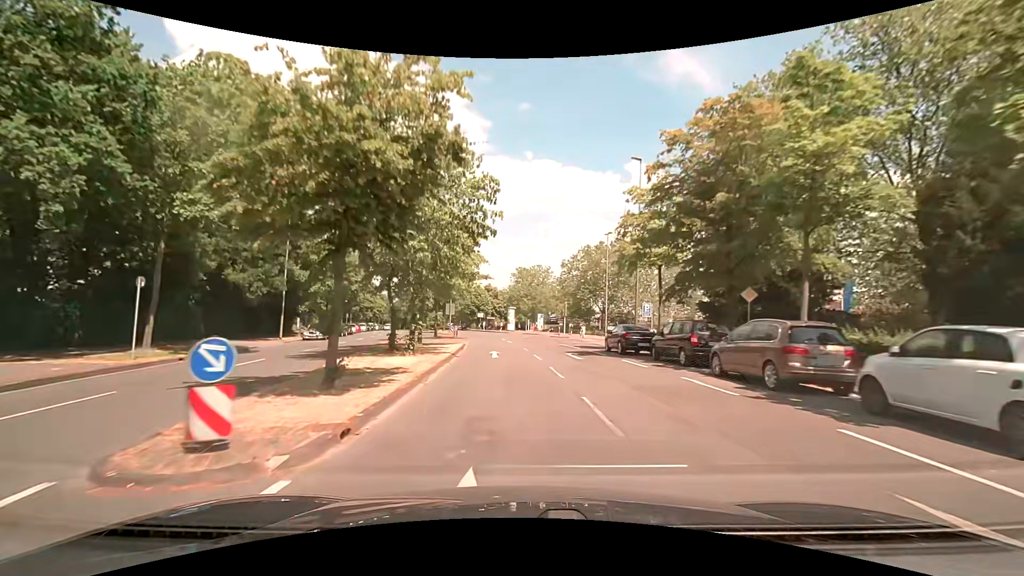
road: tertiary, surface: asphalt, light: Day
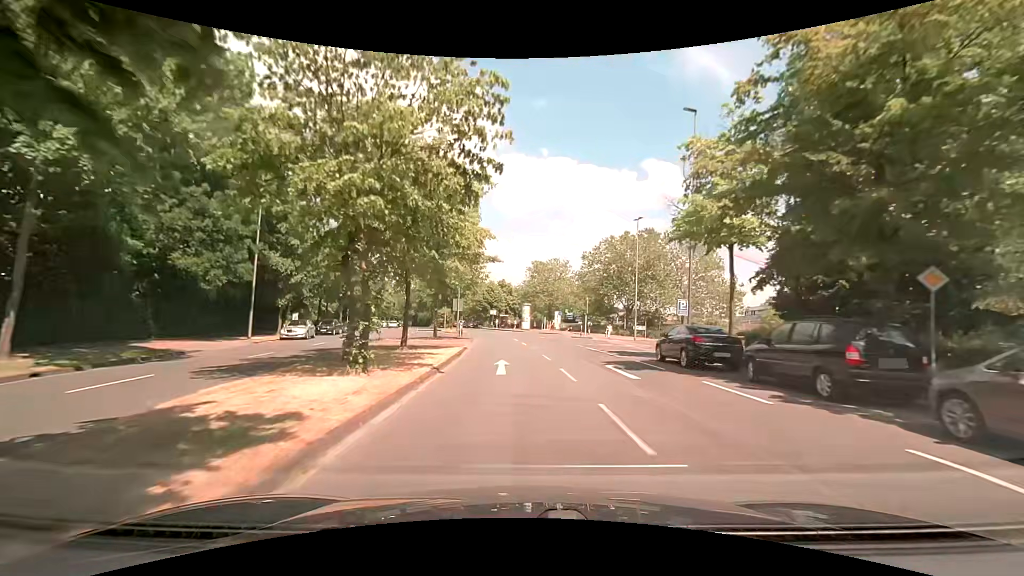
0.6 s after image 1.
(-0.2, +7.1) m; -2°
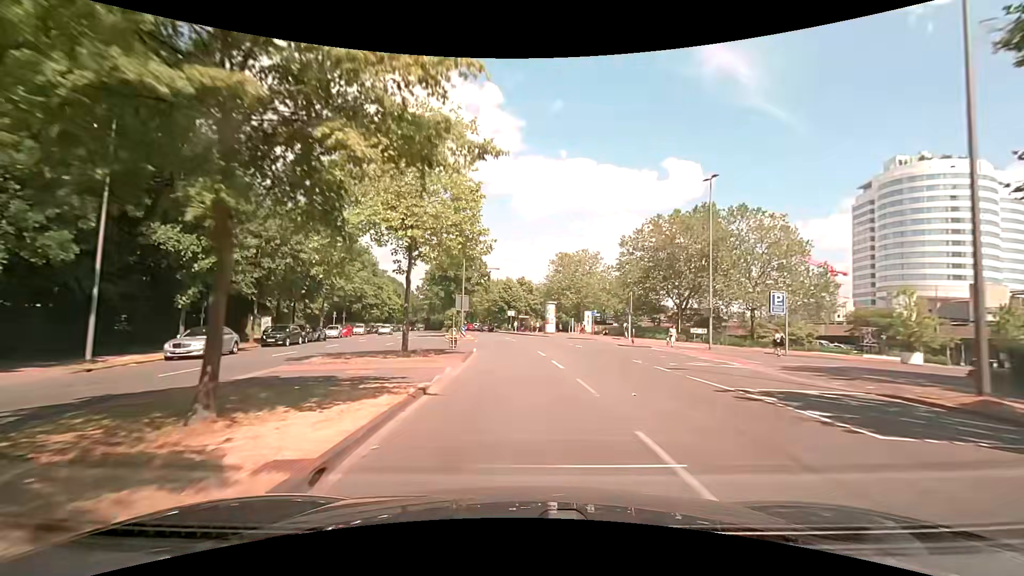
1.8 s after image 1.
(-0.3, +14.2) m; -2°
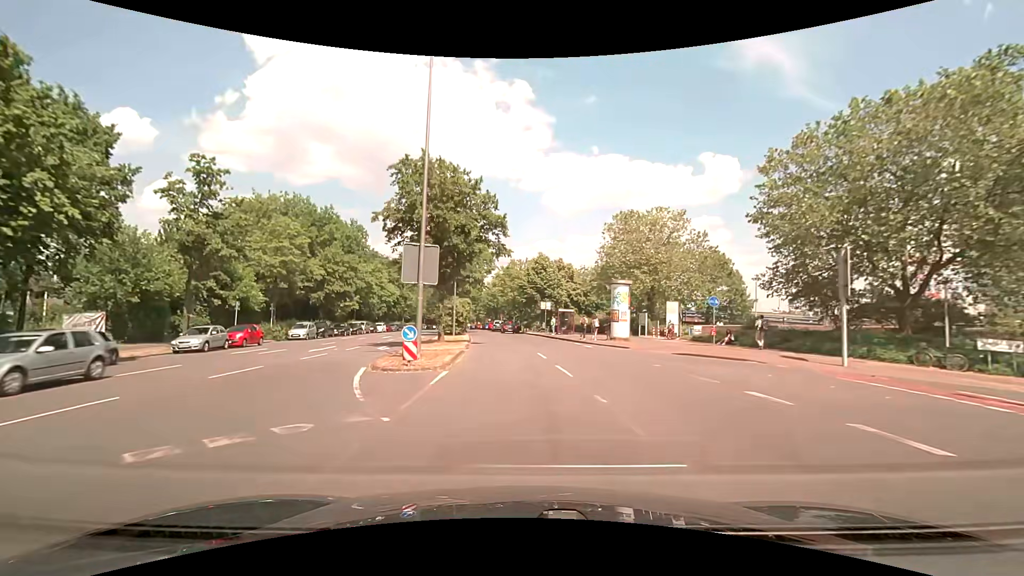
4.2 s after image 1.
(-0.8, +28.3) m; -4°
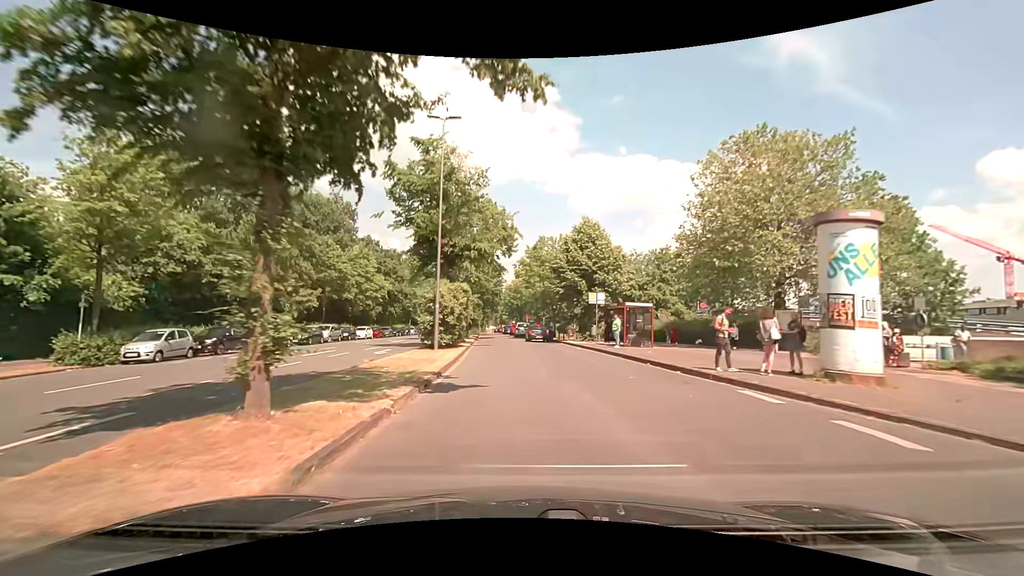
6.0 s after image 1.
(-0.6, +21.2) m; -3°
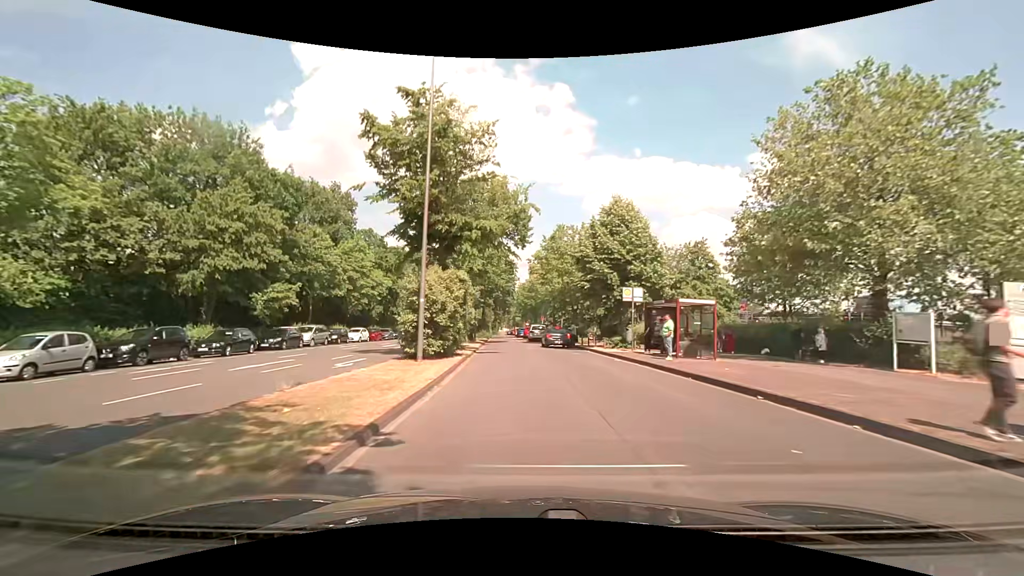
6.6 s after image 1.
(-0.1, +7.1) m; -1°
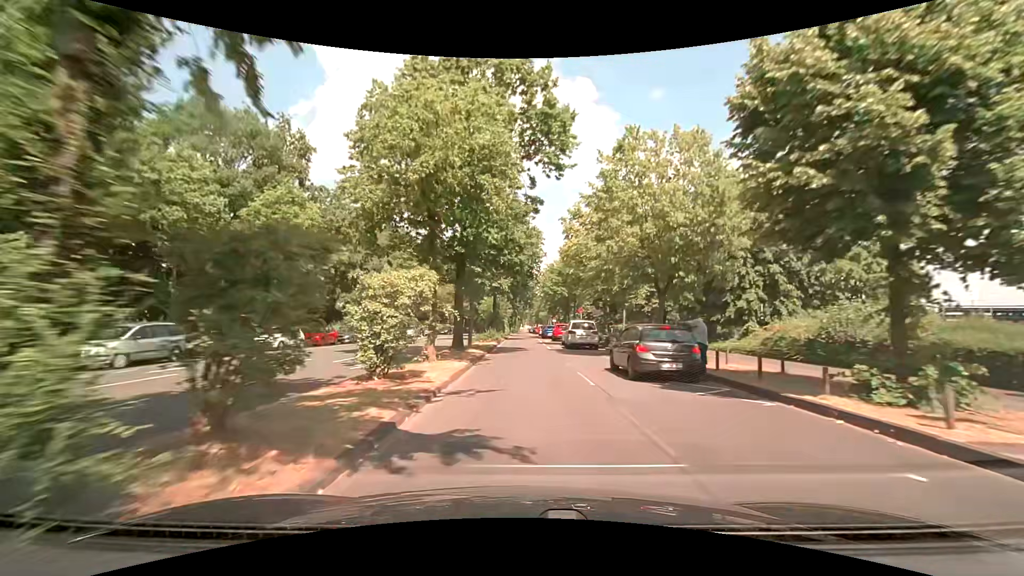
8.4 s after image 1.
(-0.7, +21.4) m; -3°
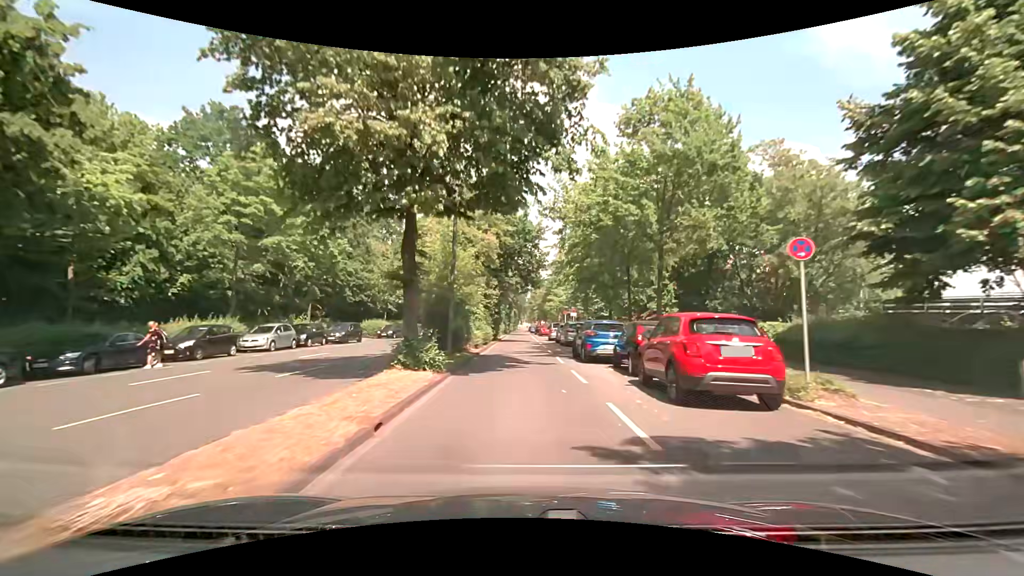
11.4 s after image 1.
(-0.1, +36.2) m; 0°
(0, +10) (0, +20) (0, +30) (0, +40) (0, +50) (0, +60) (-1, +70) (-1, +80) (-1, +90) (-1, +100) m
